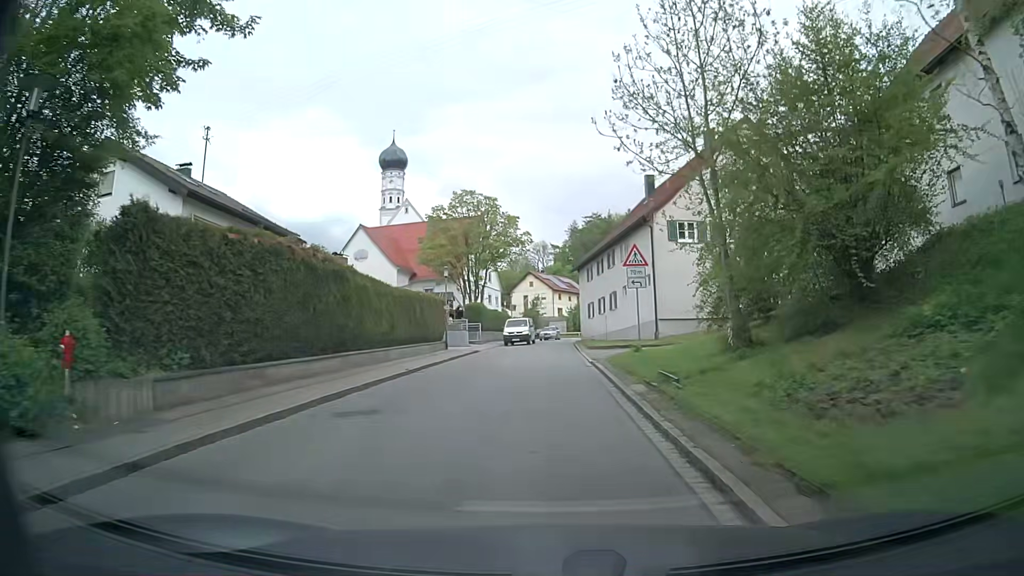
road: tertiary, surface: asphalt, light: Day
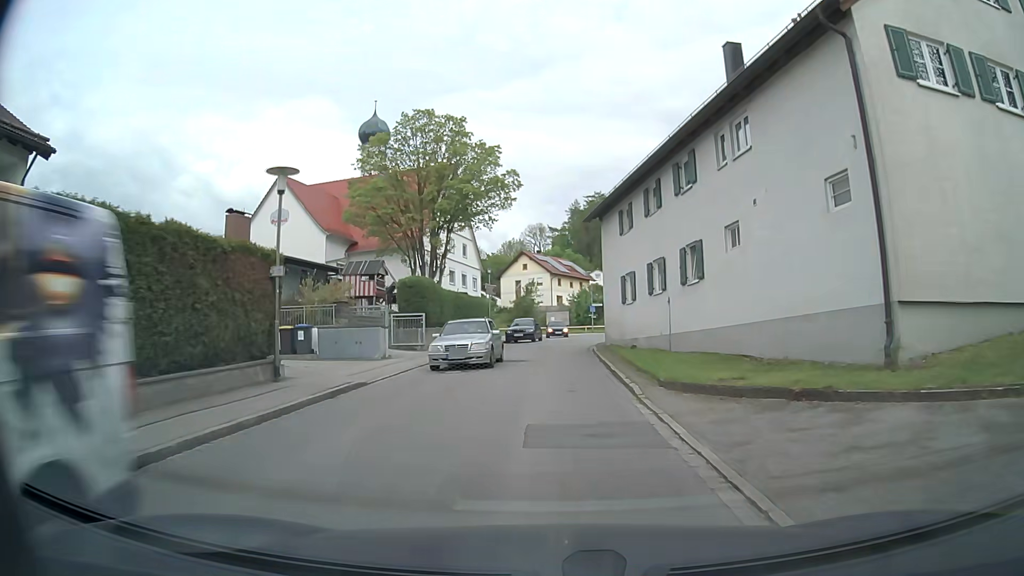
(+0.2, +23.5) m; +1°
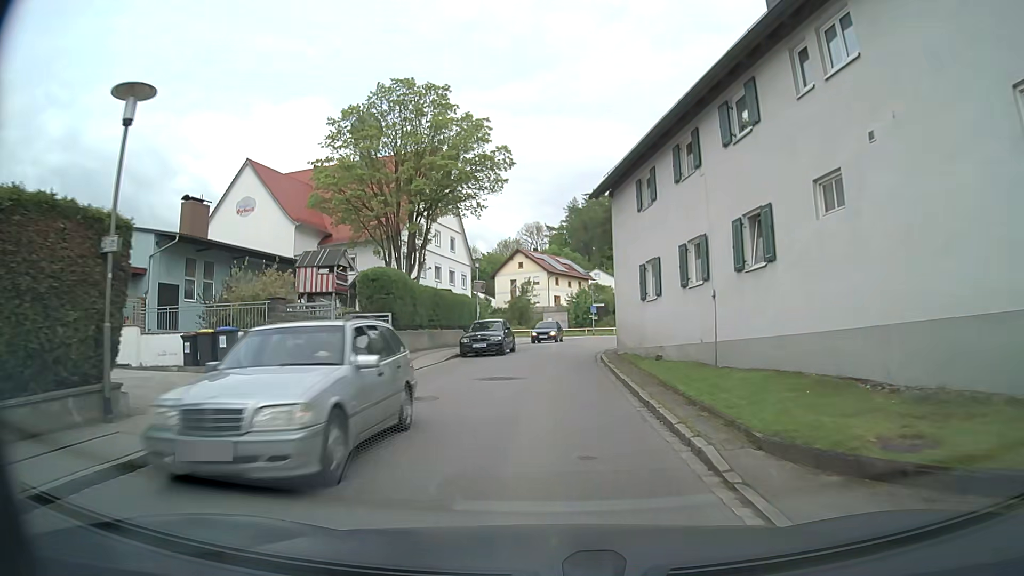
(0.0, +6.0) m; 0°
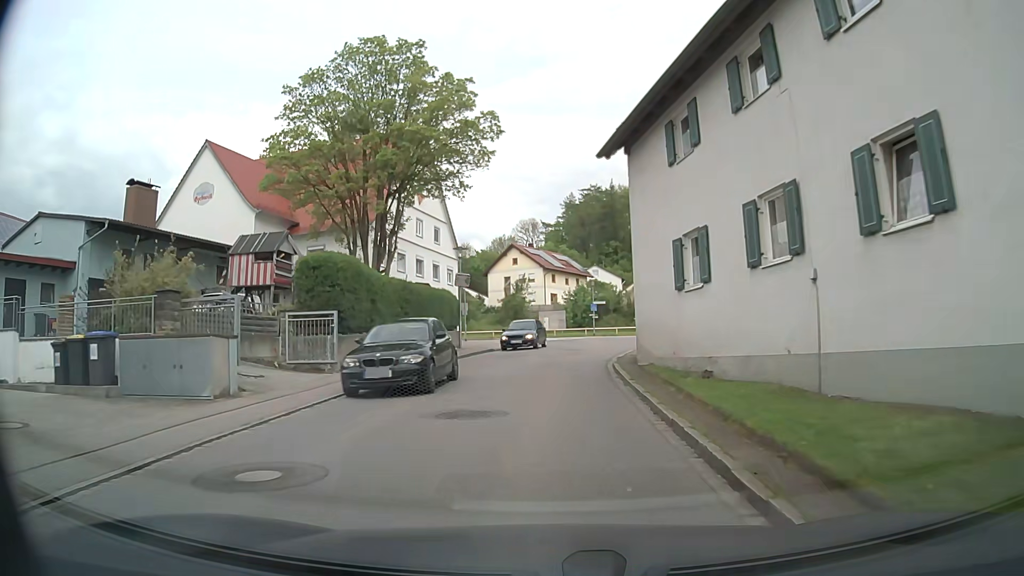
(0.0, +5.9) m; 0°
